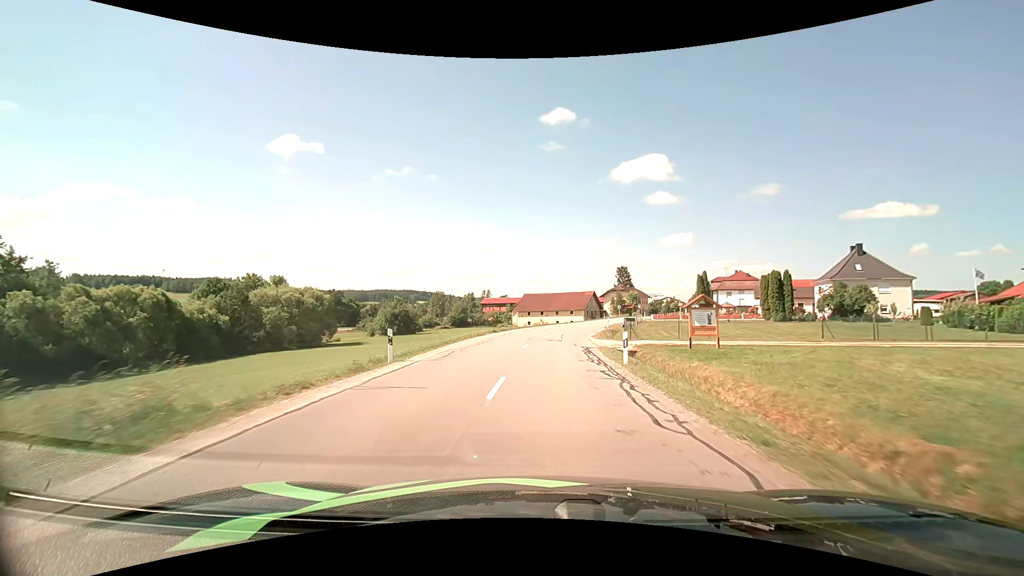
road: secondary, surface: asphalt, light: Day
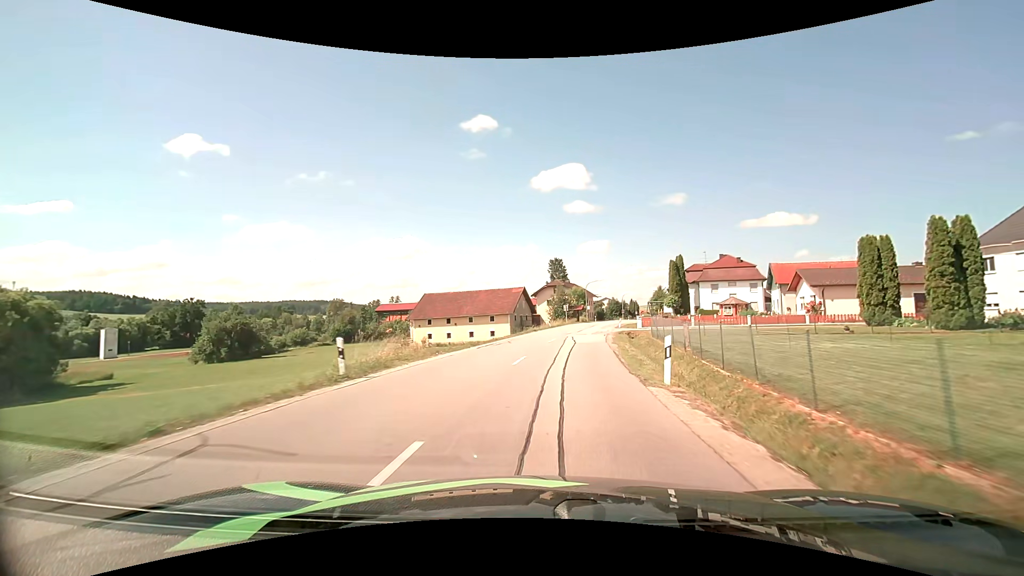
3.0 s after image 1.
(+2.4, +42.3) m; +8°
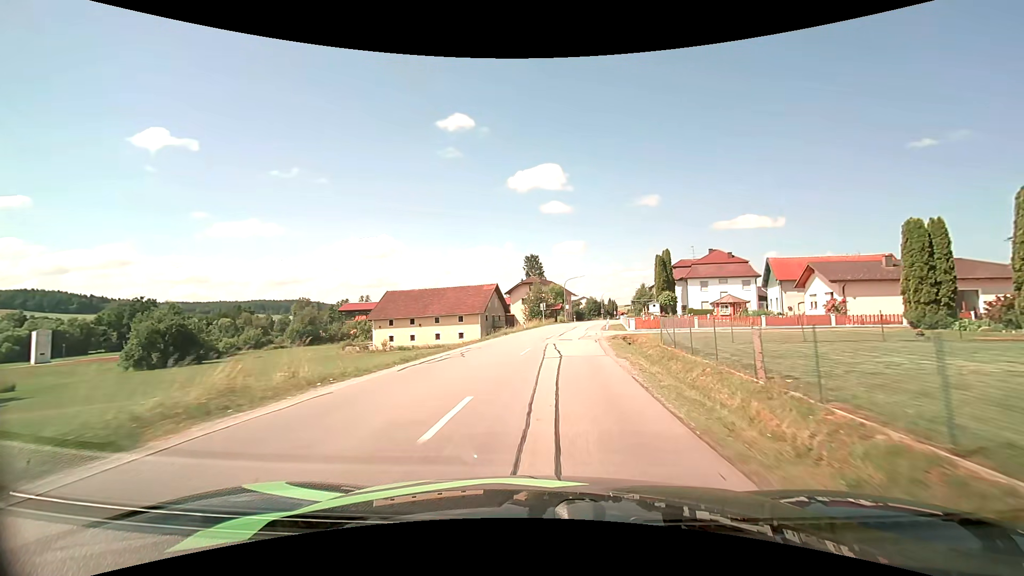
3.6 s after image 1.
(+0.2, +8.5) m; +3°
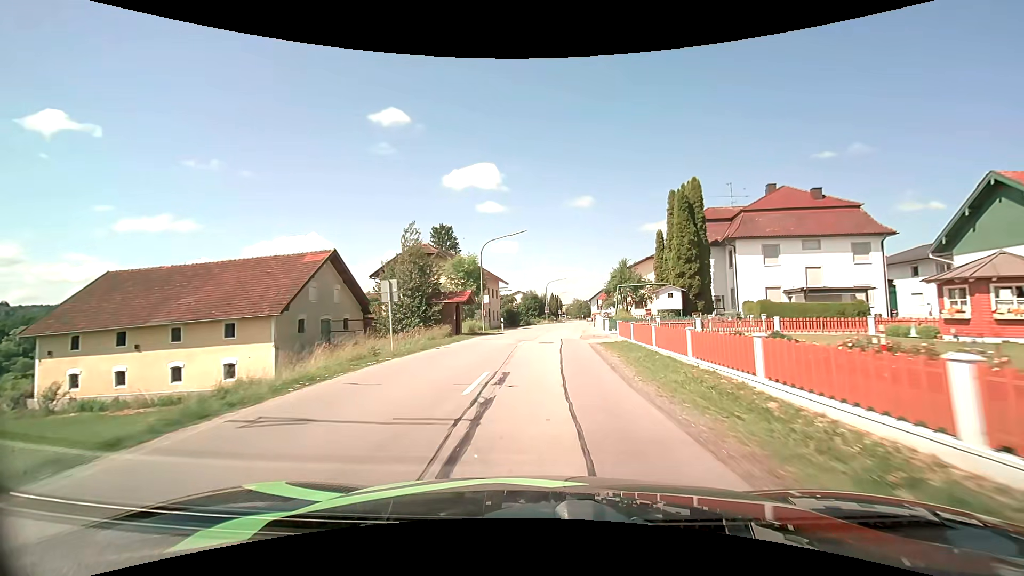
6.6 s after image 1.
(+3.7, +43.1) m; +8°
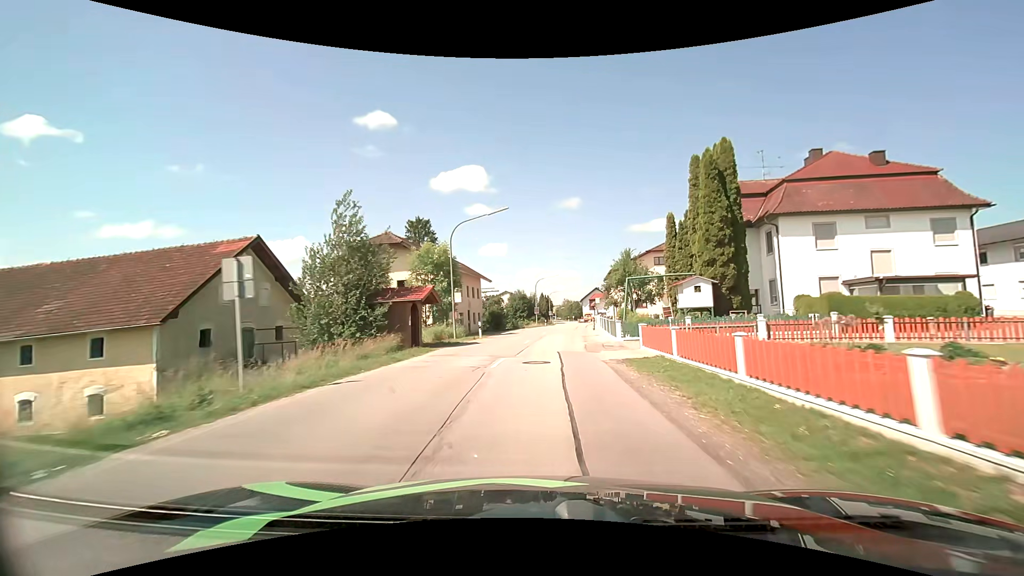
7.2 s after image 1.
(+0.1, +8.7) m; +1°
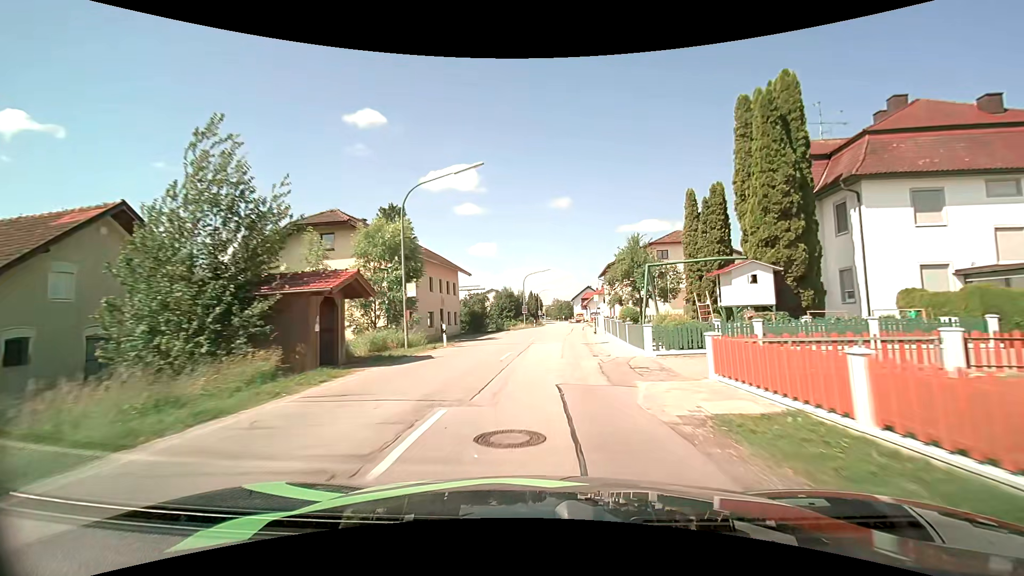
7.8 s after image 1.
(+0.1, +8.5) m; +1°
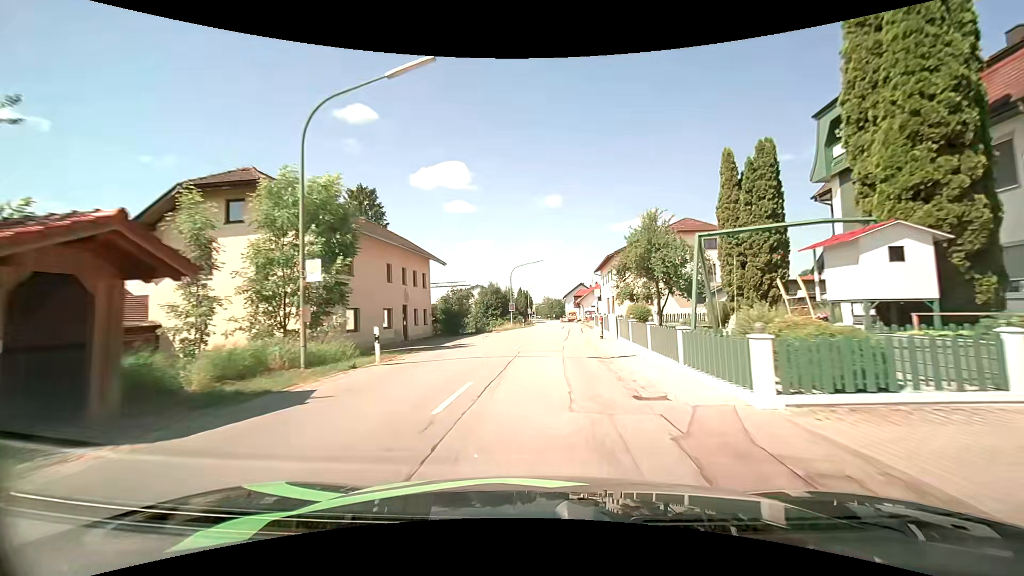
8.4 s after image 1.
(+0.1, +8.3) m; +1°
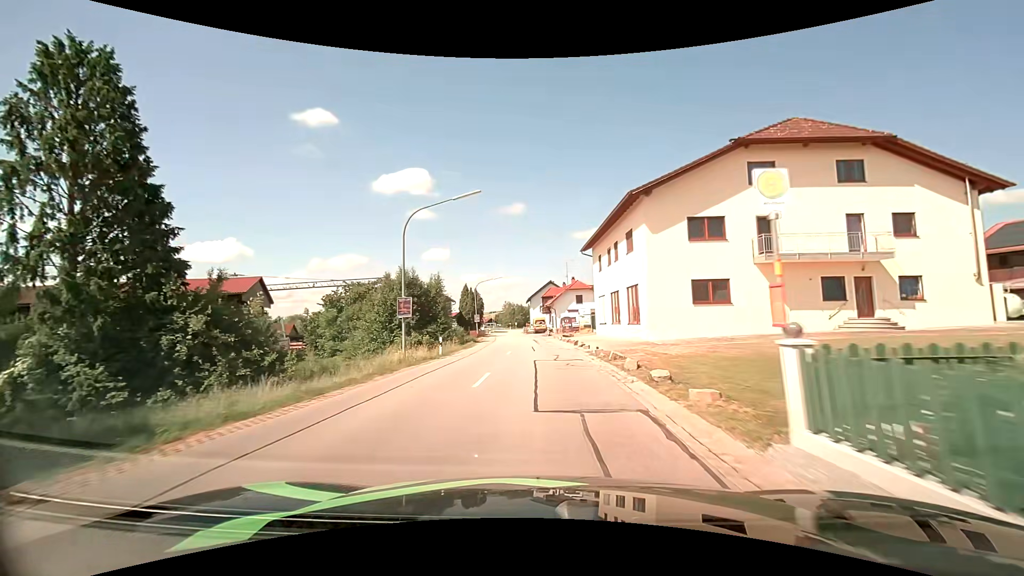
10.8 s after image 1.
(+1.2, +32.4) m; +4°
(0, +10) (0, +20) (0, +30) (-1, +40) (-1, +50) (-2, +60) (-3, +70) (-4, +80) (-4, +90) (-5, +100) m
